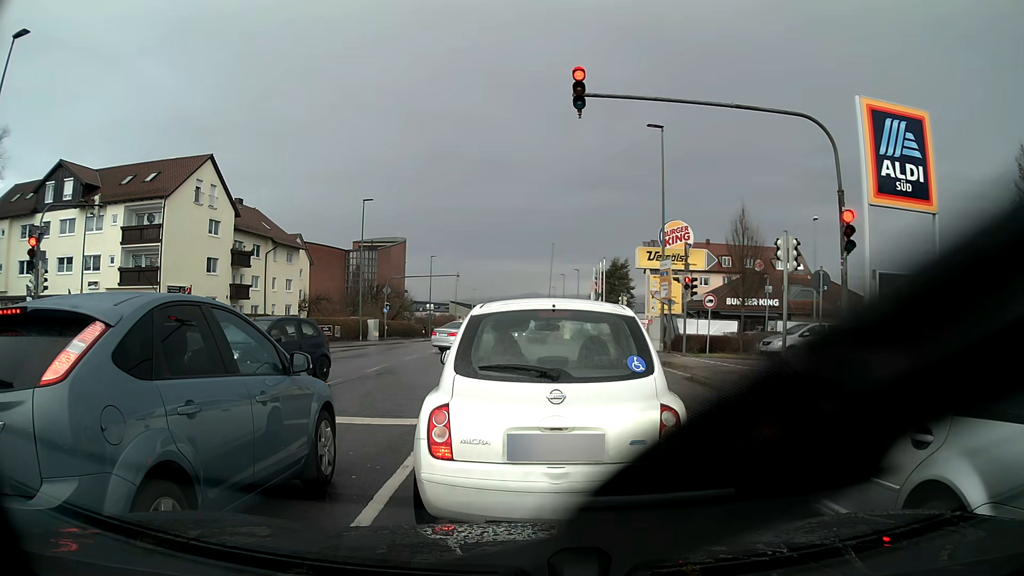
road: tertiary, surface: asphalt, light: Day
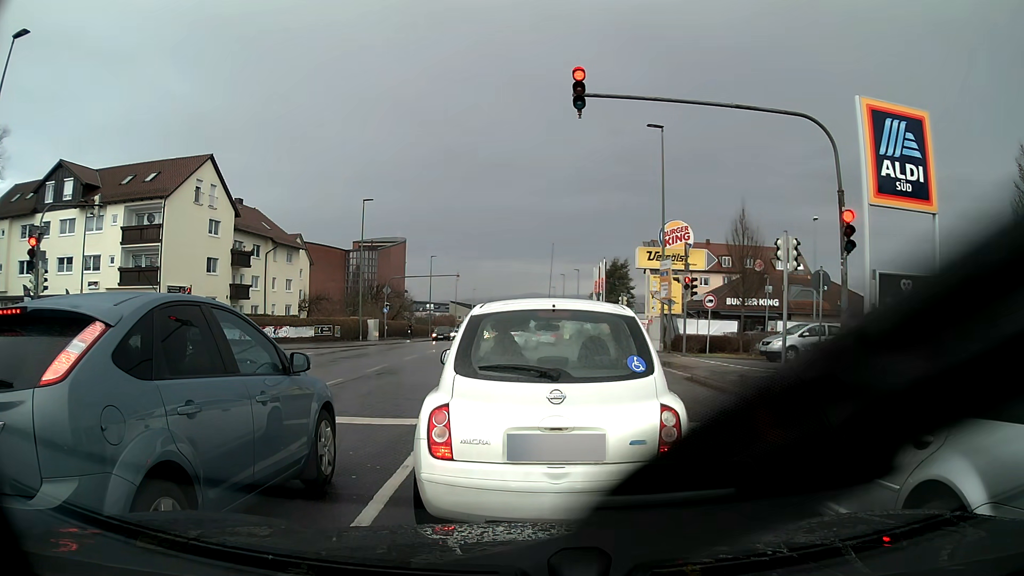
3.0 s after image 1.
(0.0, 0.0) m; 0°
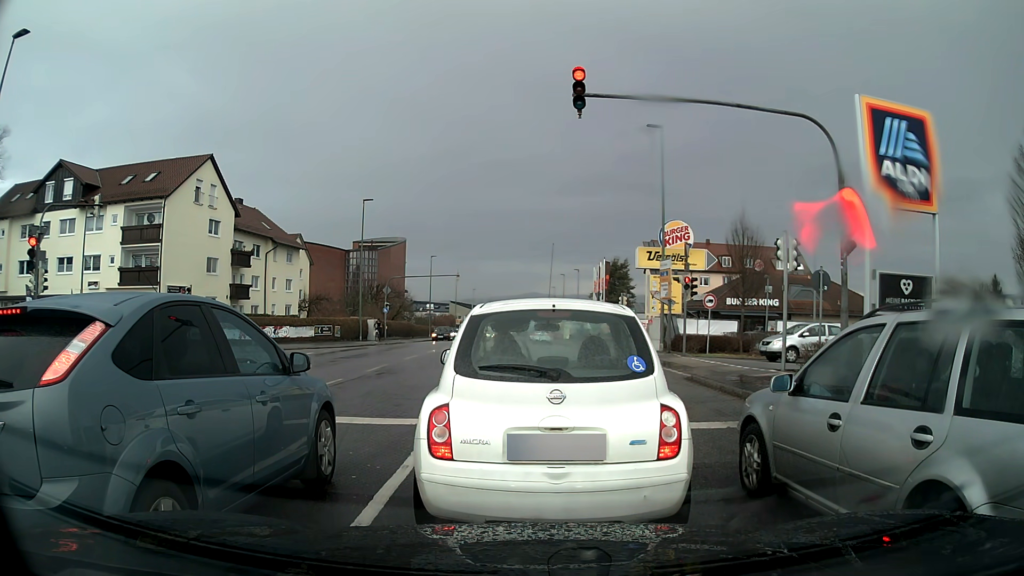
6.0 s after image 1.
(0.0, 0.0) m; 0°
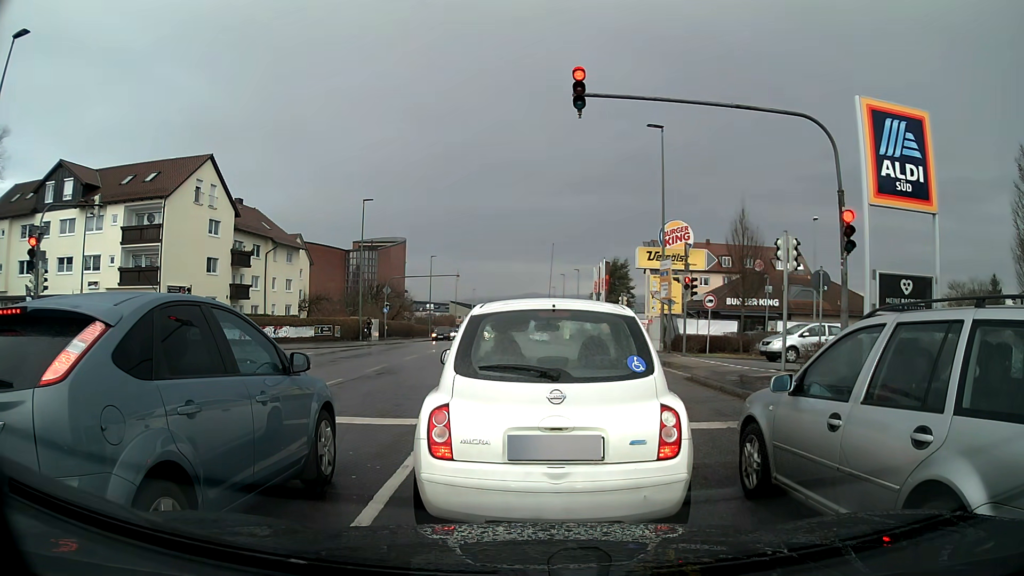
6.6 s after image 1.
(0.0, 0.0) m; 0°
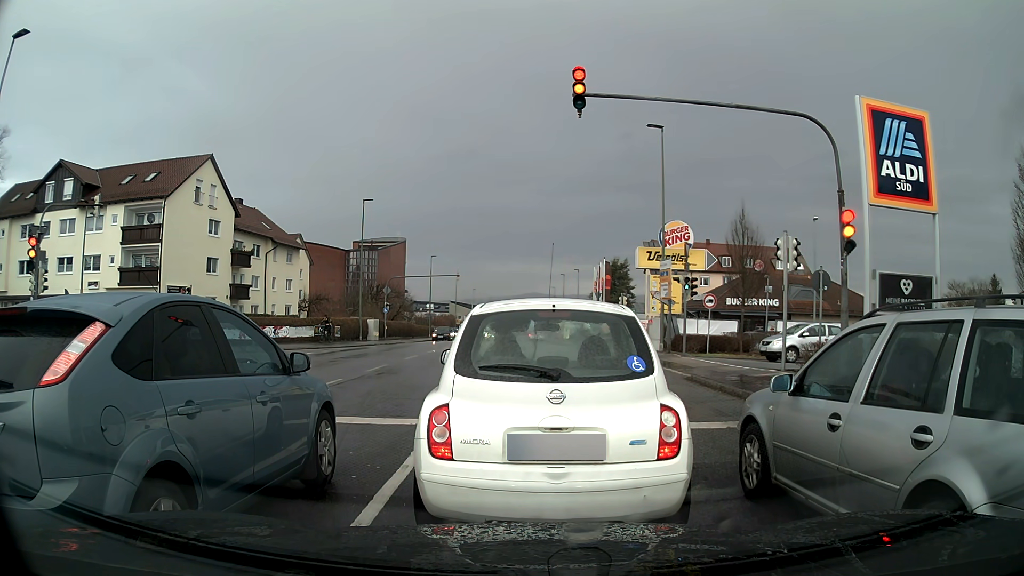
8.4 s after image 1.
(0.0, 0.0) m; 0°
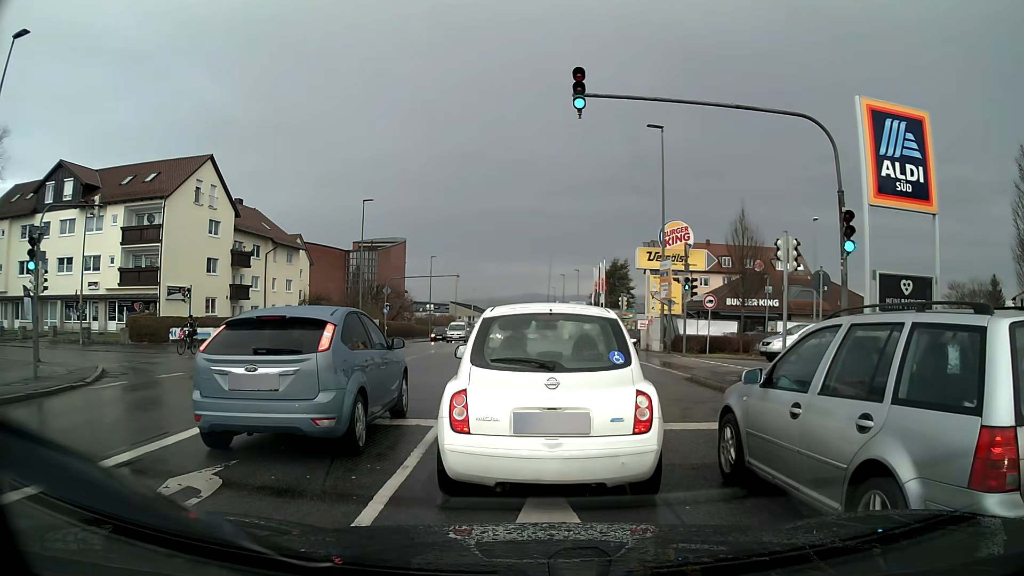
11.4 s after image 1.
(0.0, 0.0) m; 0°
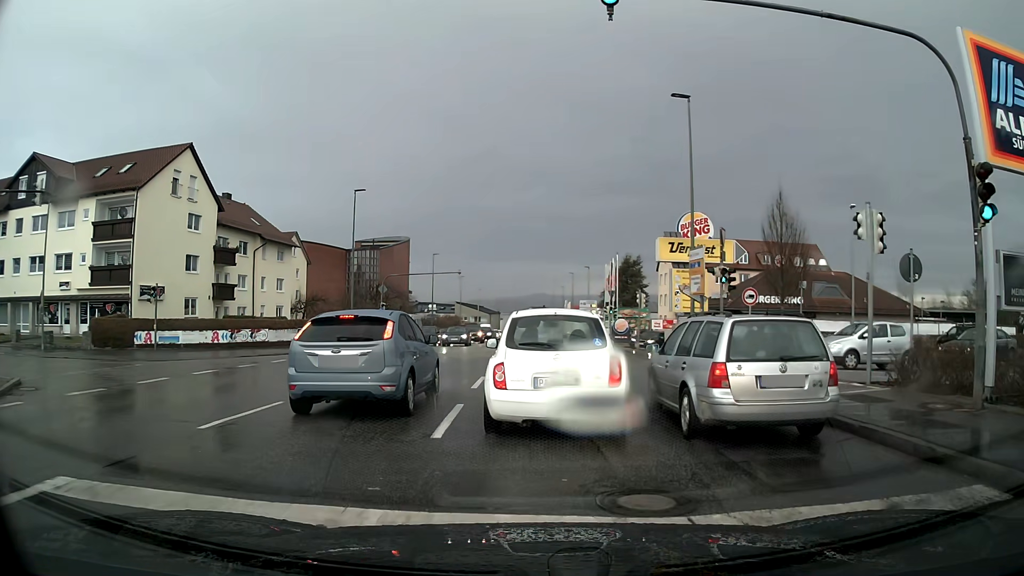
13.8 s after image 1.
(-0.1, +4.6) m; -1°
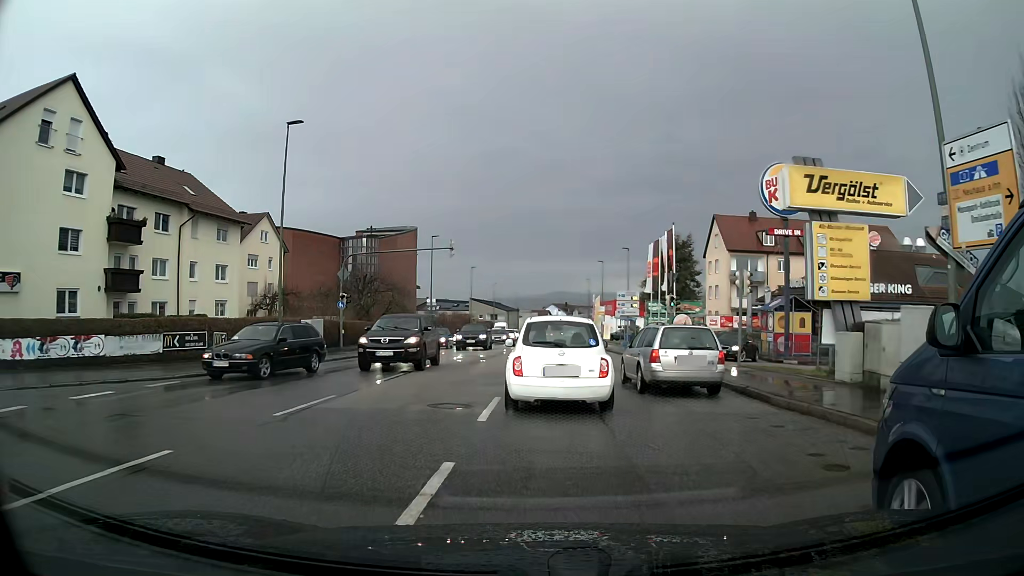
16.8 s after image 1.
(-0.2, +16.3) m; -2°
(0, +10) (0, +20) (0, +30) (+1, +40) (+1, +50) (+1, +60) (+2, +70) (+2, +80) (+2, +90) (+2, +100) m
